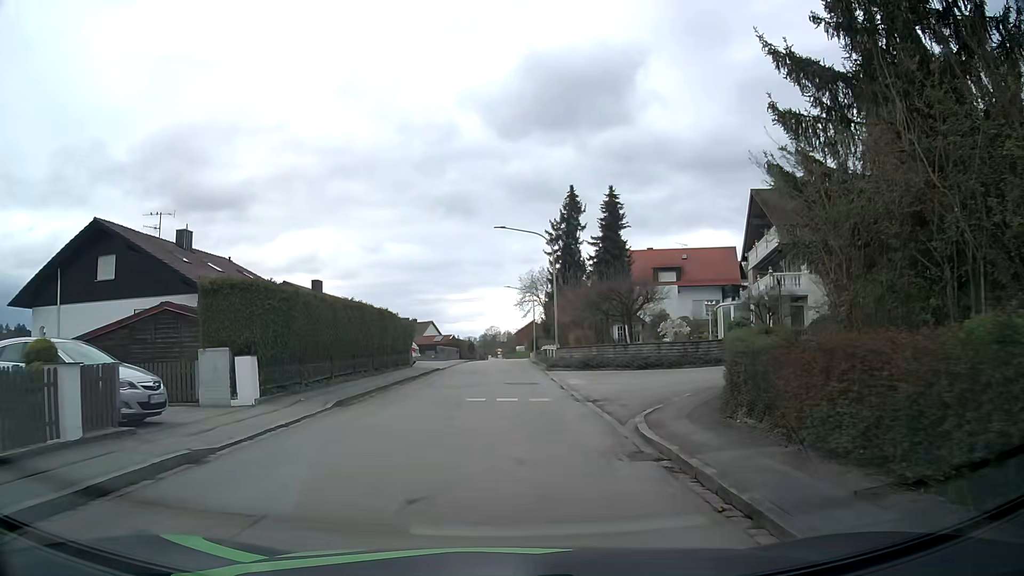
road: residential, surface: asphalt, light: Day
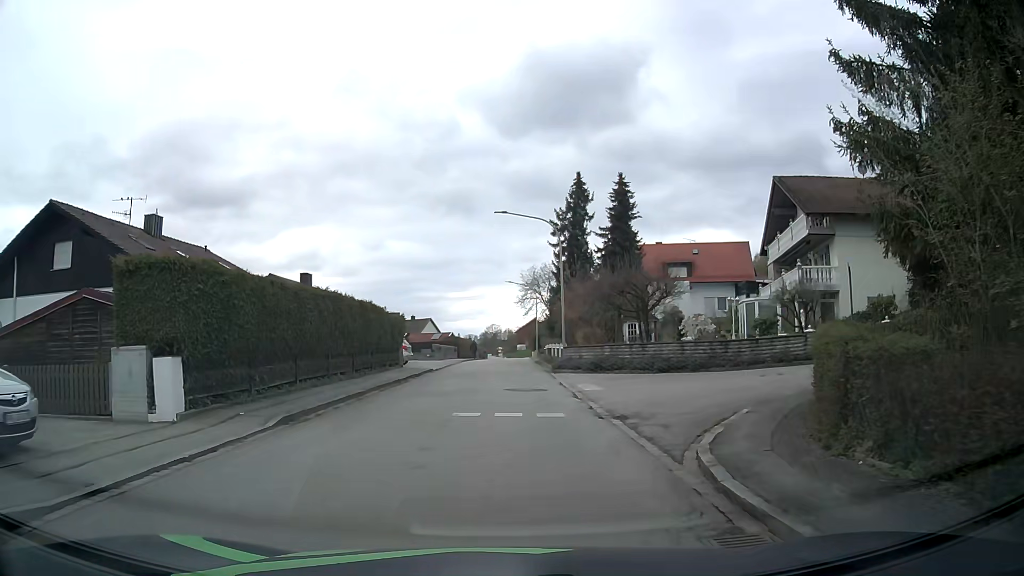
(0.0, +3.6) m; +1°
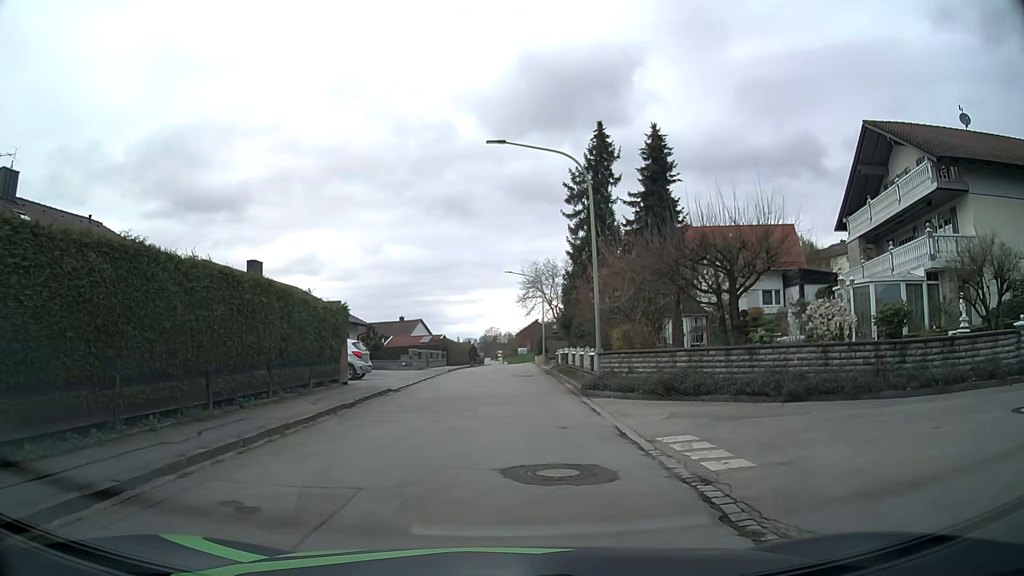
(-0.1, +11.5) m; 0°
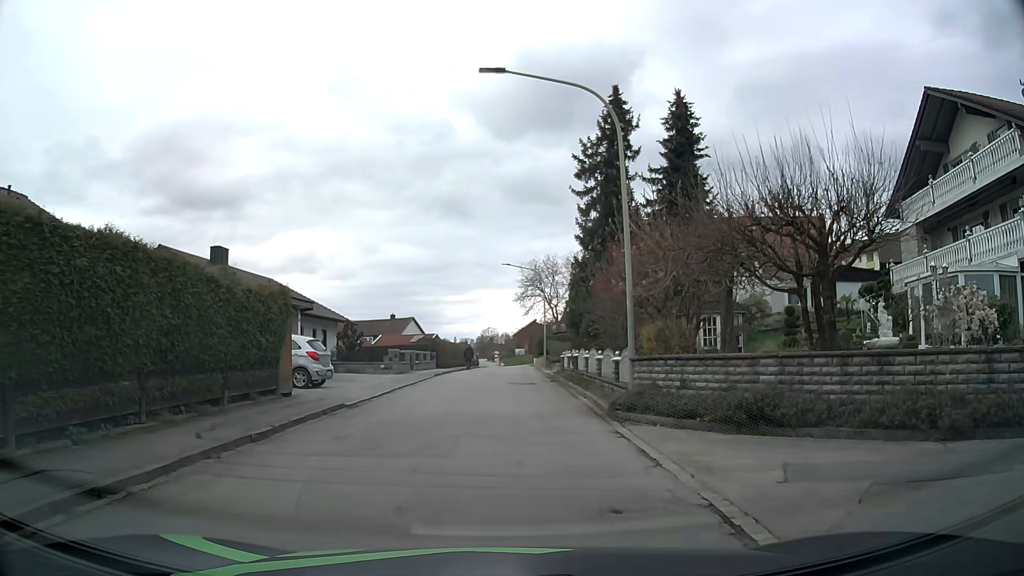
(0.0, +5.6) m; +1°
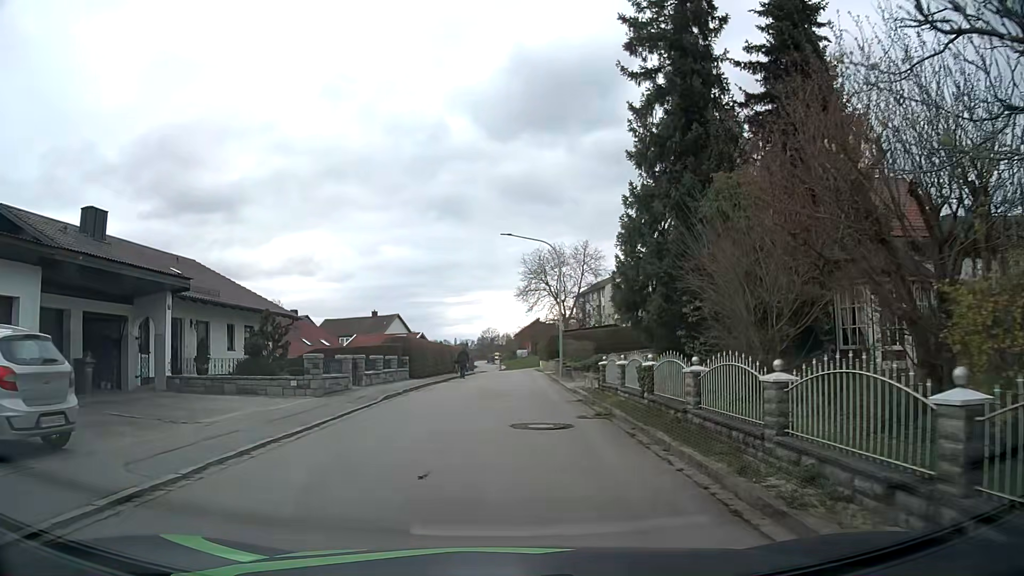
(0.0, +13.6) m; -1°
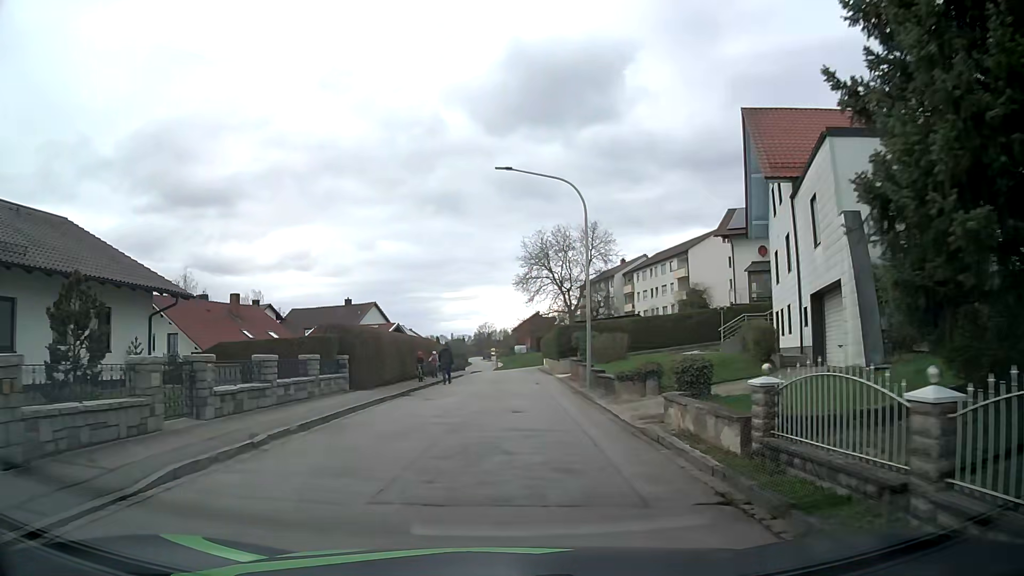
(+0.2, +12.5) m; +1°
